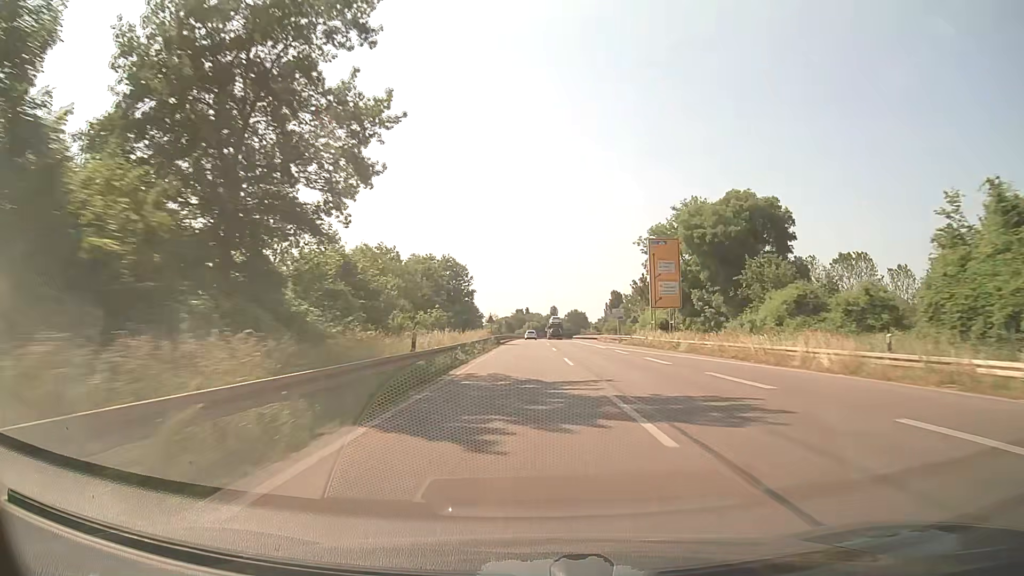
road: trunk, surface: asphalt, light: Day
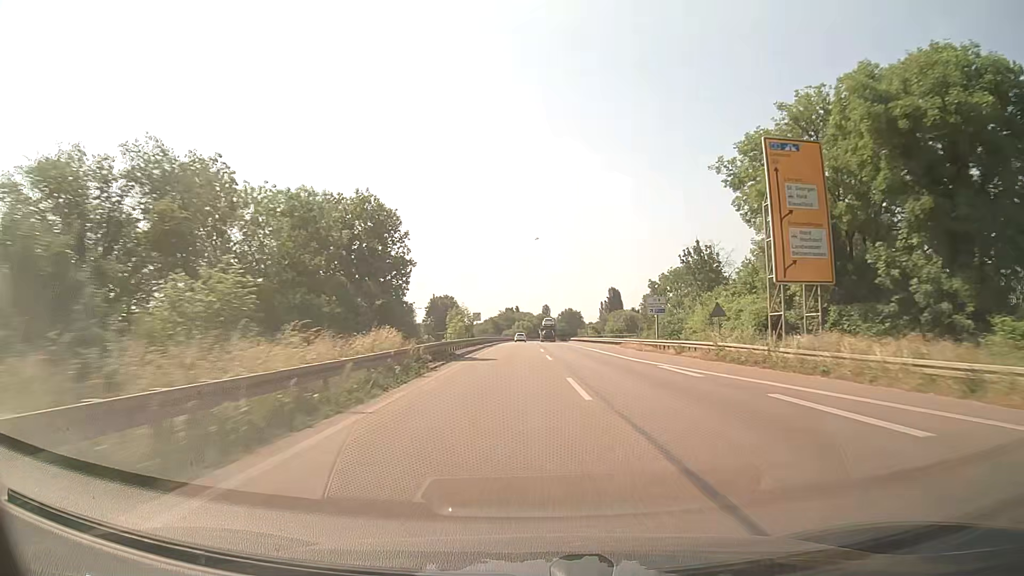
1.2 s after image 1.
(+0.2, +31.4) m; +1°
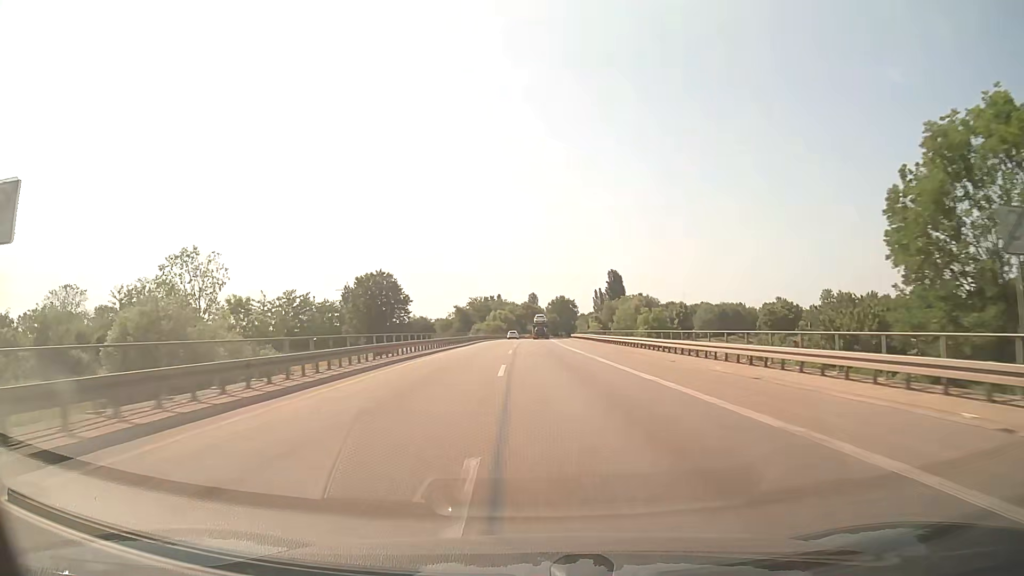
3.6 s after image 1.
(+0.7, +62.4) m; +1°
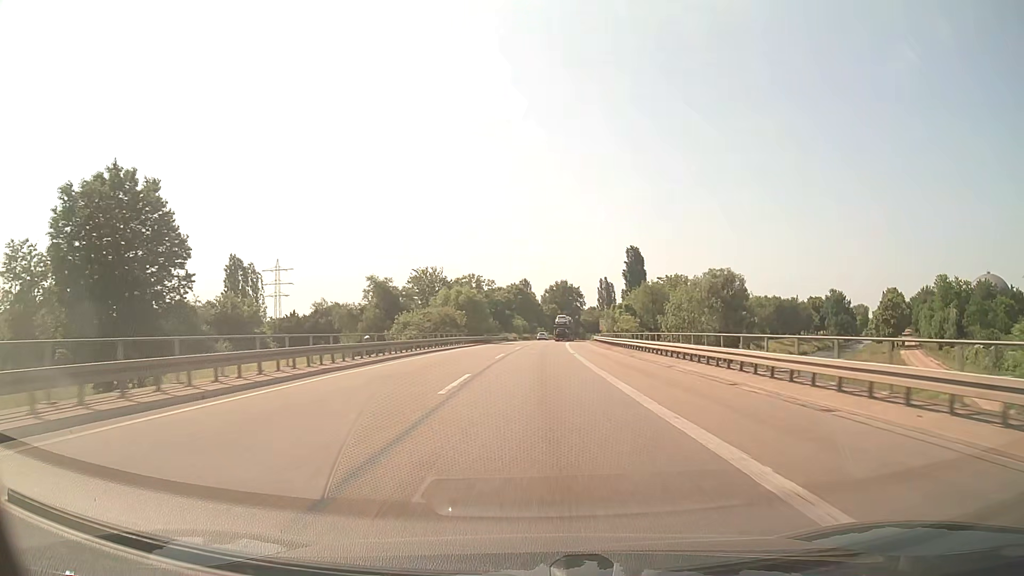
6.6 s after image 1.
(+0.1, +76.7) m; +1°
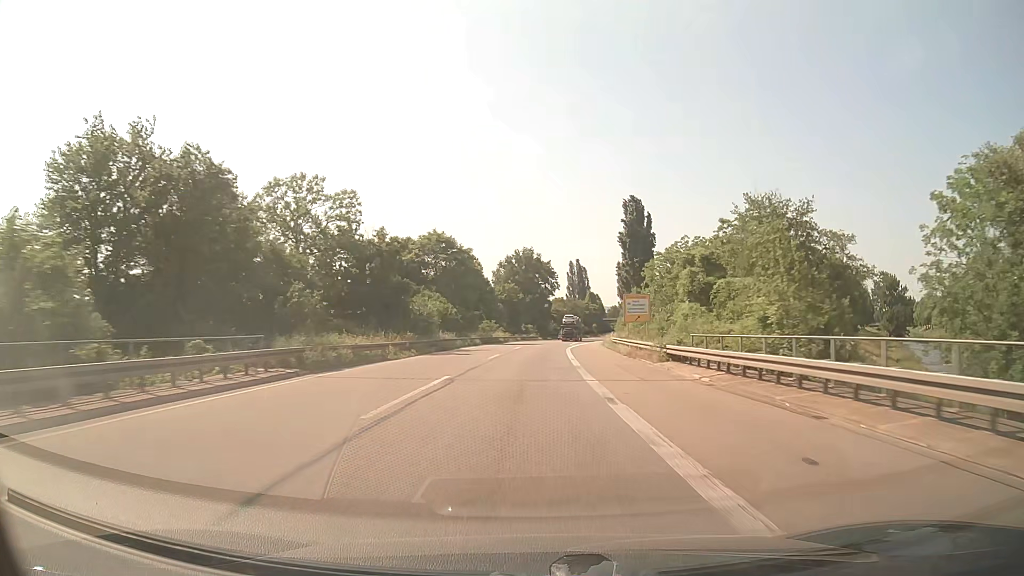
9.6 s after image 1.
(+2.1, +75.5) m; +4°
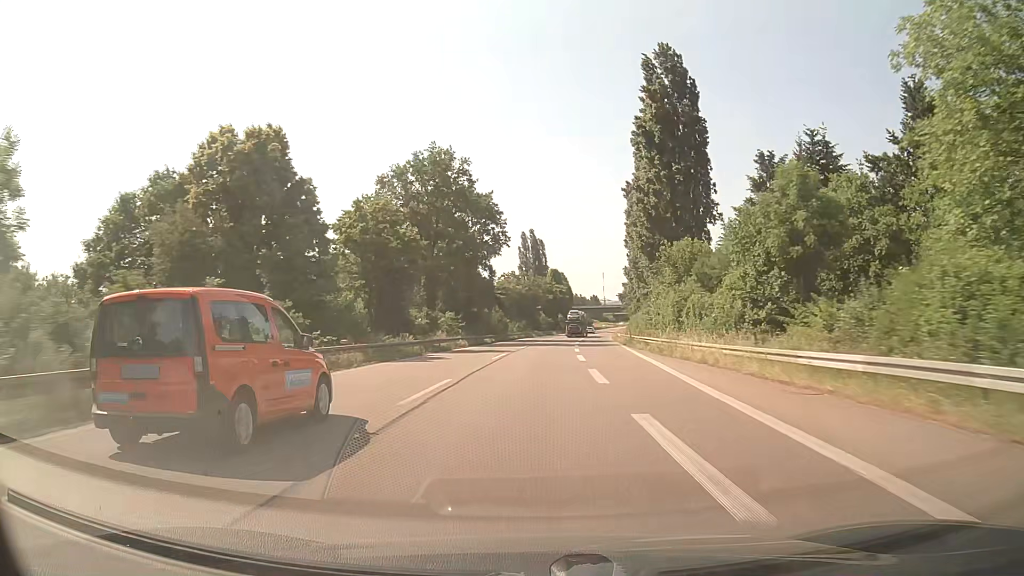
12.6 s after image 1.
(+2.5, +75.4) m; +4°
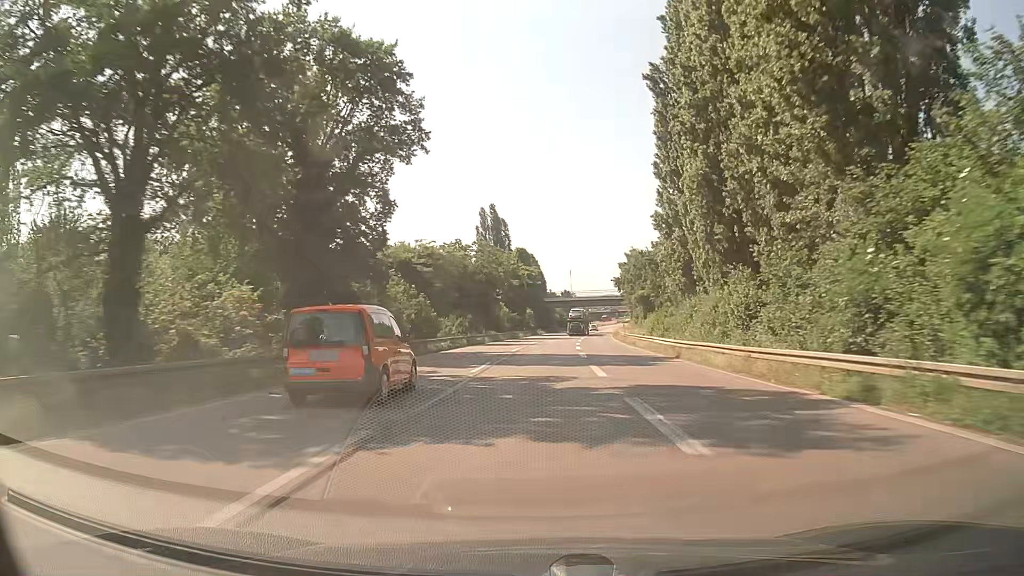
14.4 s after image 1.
(+1.3, +45.6) m; +3°
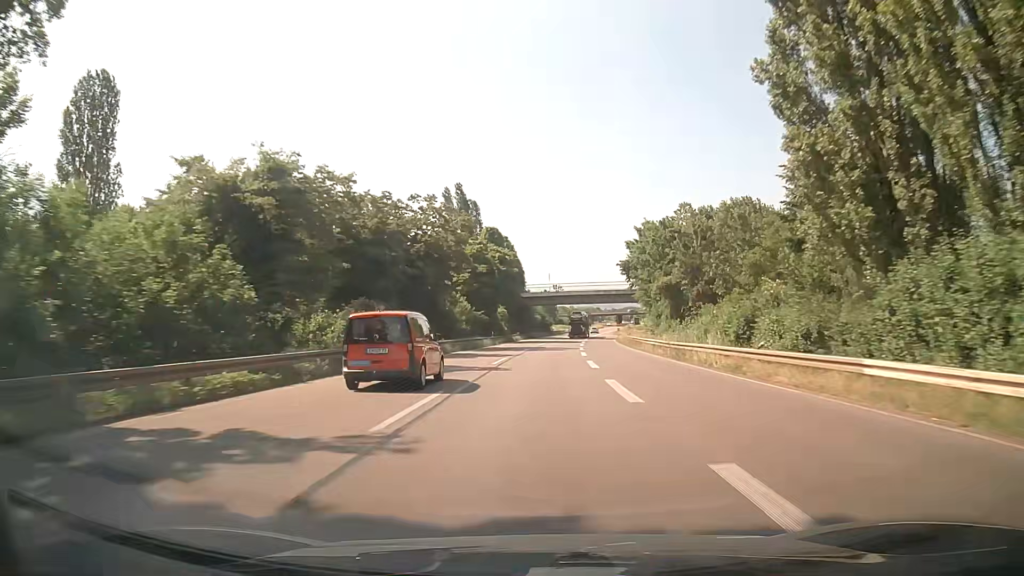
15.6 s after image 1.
(+0.4, +30.6) m; +2°
(0, +10) (0, +20) (+1, +30) (+1, +40) (+1, +50) (+2, +60) (+3, +70) (+4, +80) (+5, +90) (+6, +100) m
